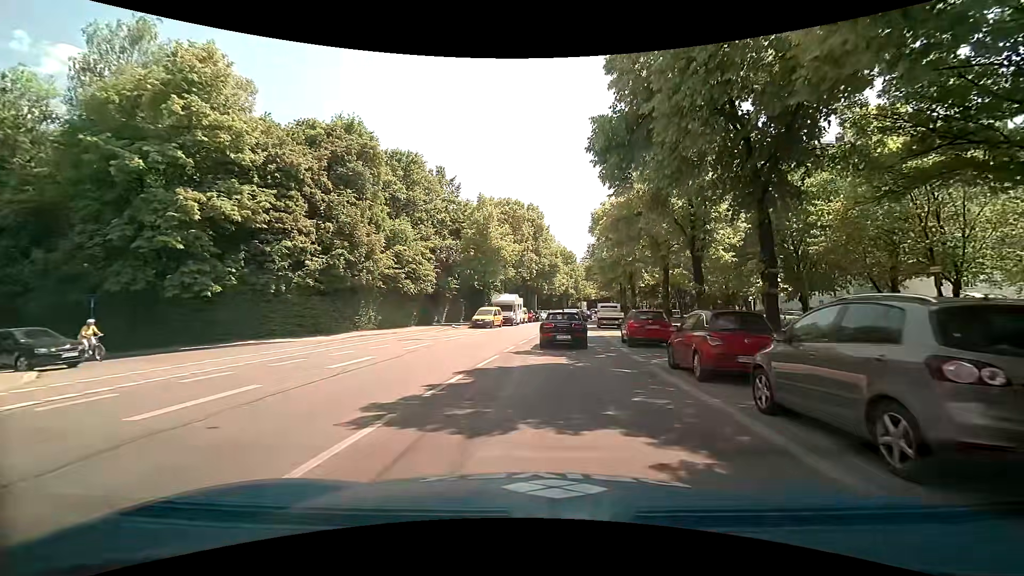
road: secondary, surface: asphalt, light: Day
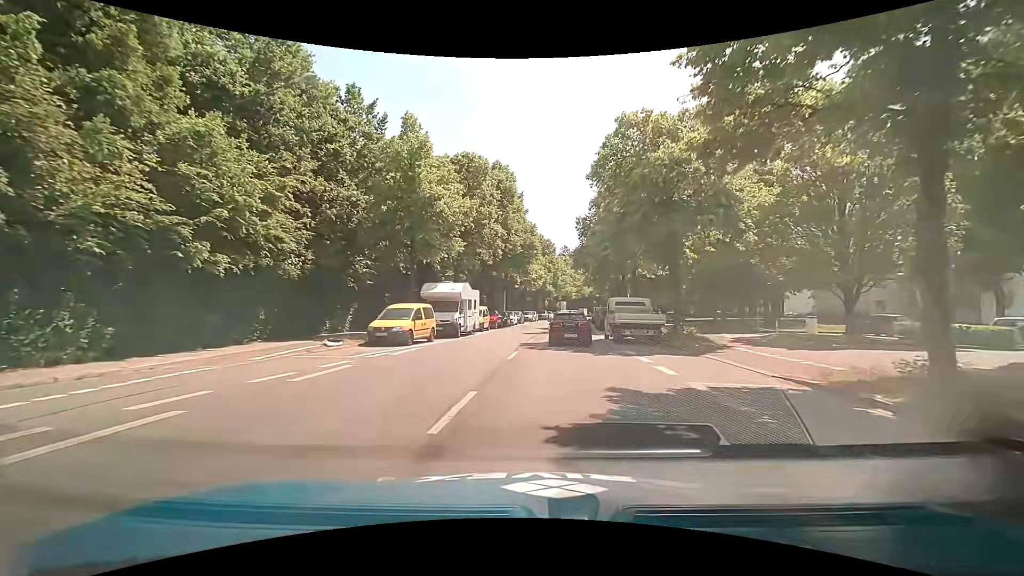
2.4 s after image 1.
(+0.4, +20.7) m; +3°
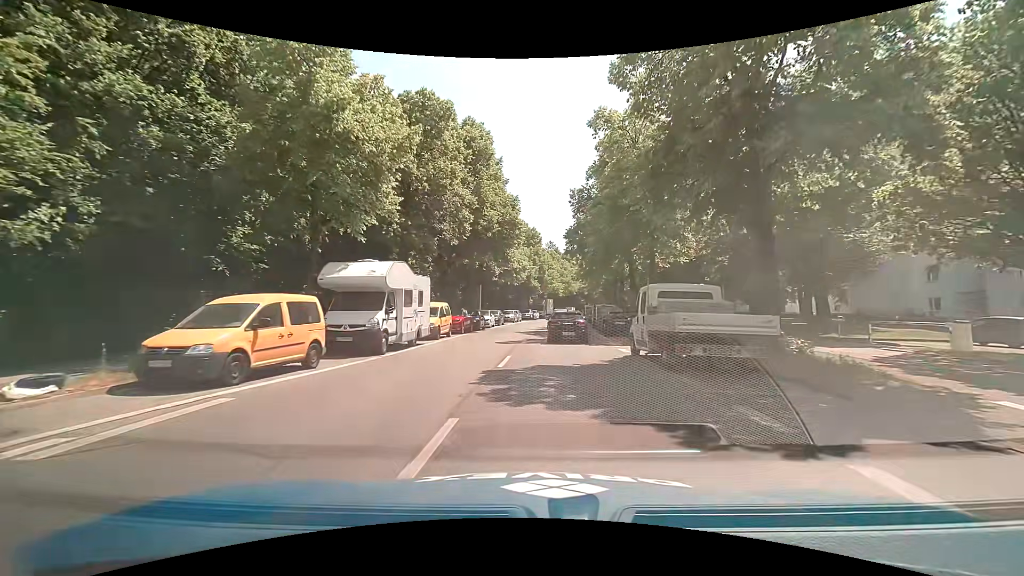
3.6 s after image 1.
(+0.2, +11.2) m; +2°
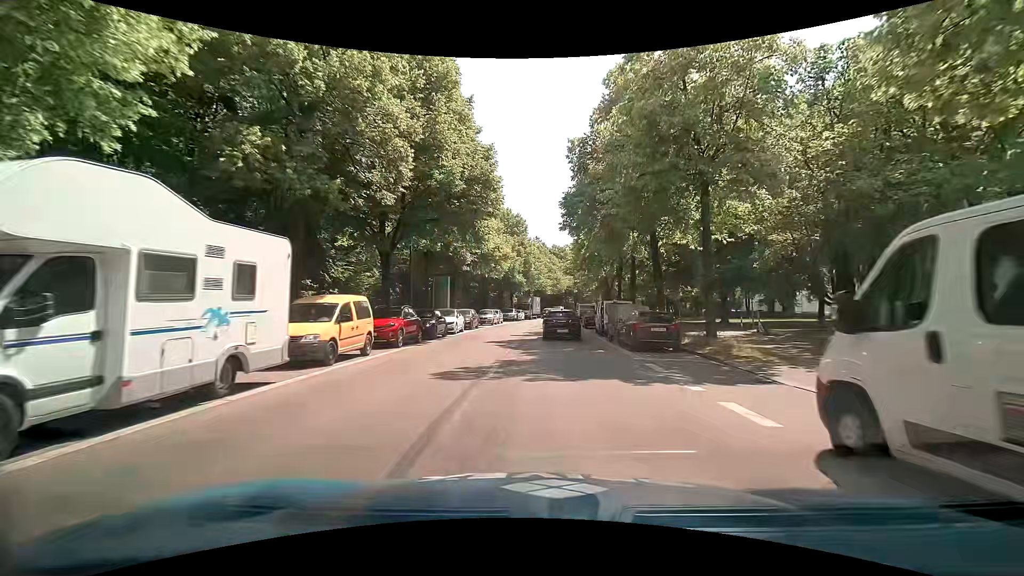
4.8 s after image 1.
(+0.2, +11.3) m; +2°
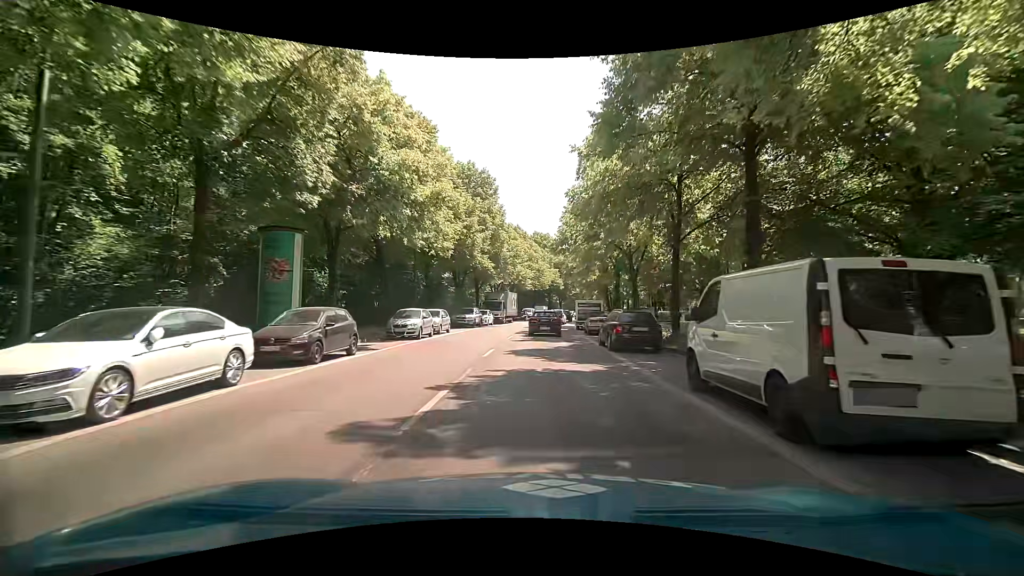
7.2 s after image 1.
(+0.7, +22.2) m; +3°
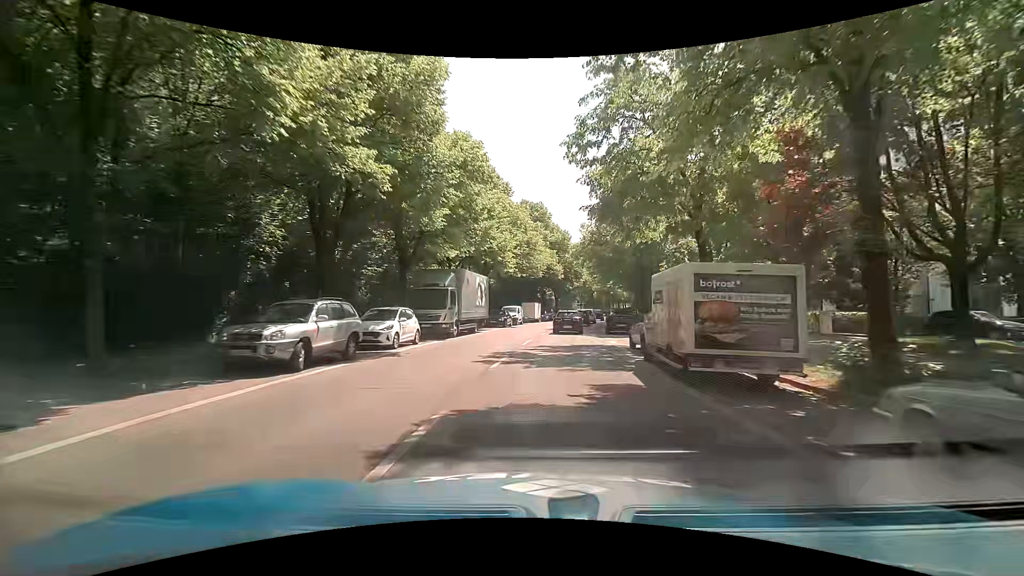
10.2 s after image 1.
(+0.1, +28.9) m; 0°
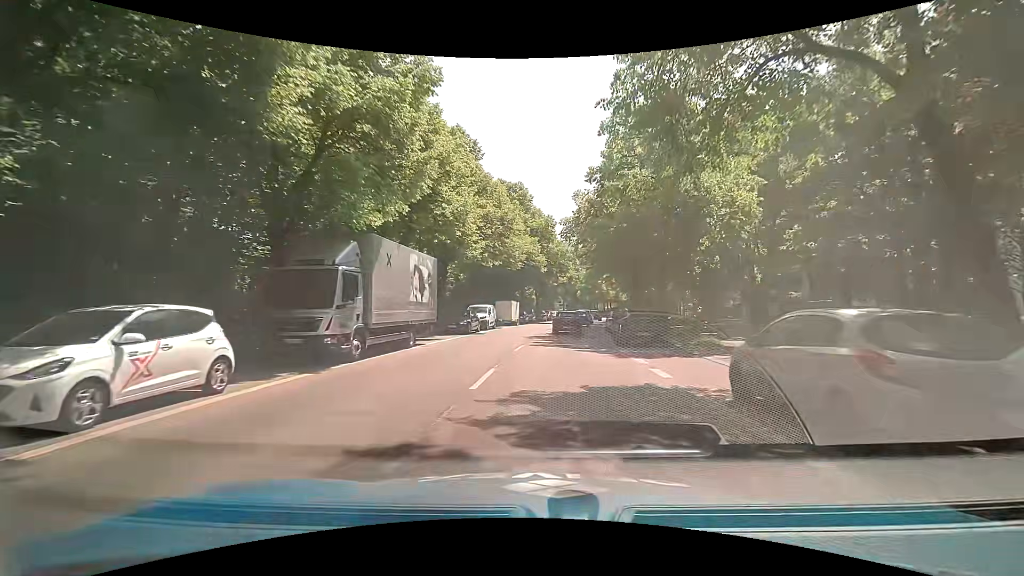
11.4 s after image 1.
(+0.4, +11.6) m; +4°
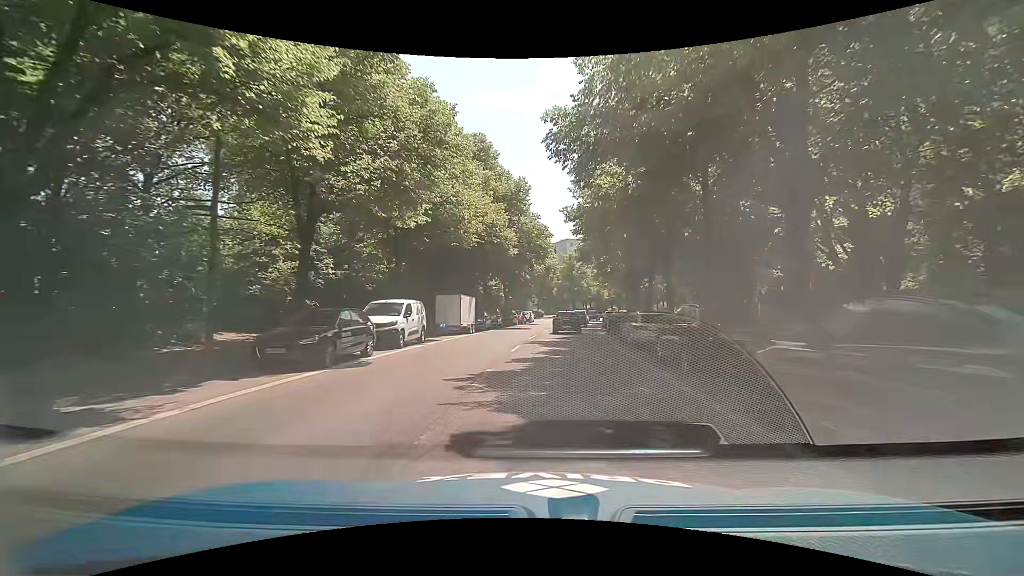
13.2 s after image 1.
(+0.3, +17.0) m; +3°
(0, +10) (+1, +20) (+1, +30) (+2, +40) (+3, +50) (+5, +60) (+6, +70) (+8, +79) (+10, +89) (+13, +99) m
